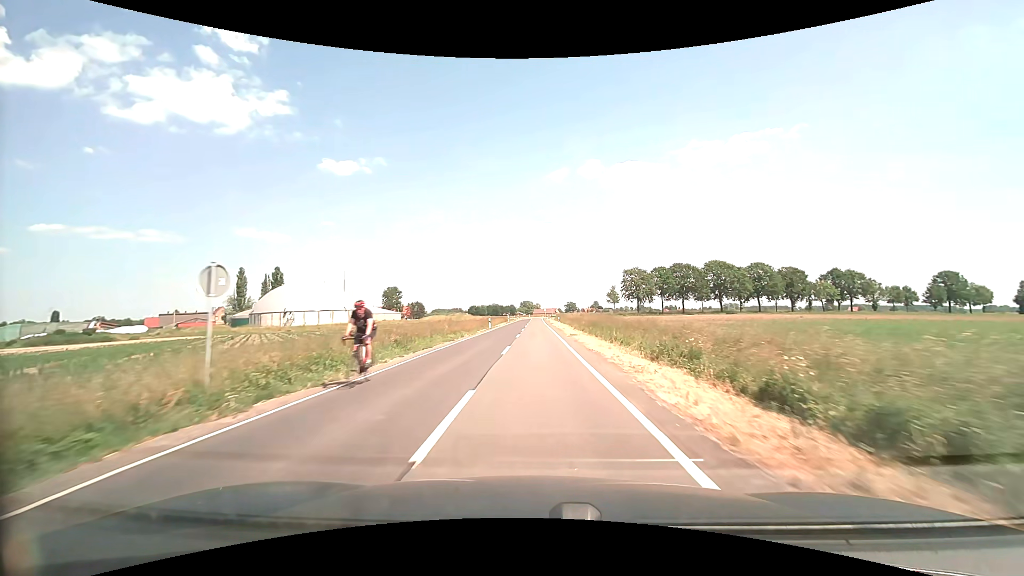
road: secondary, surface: asphalt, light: Day
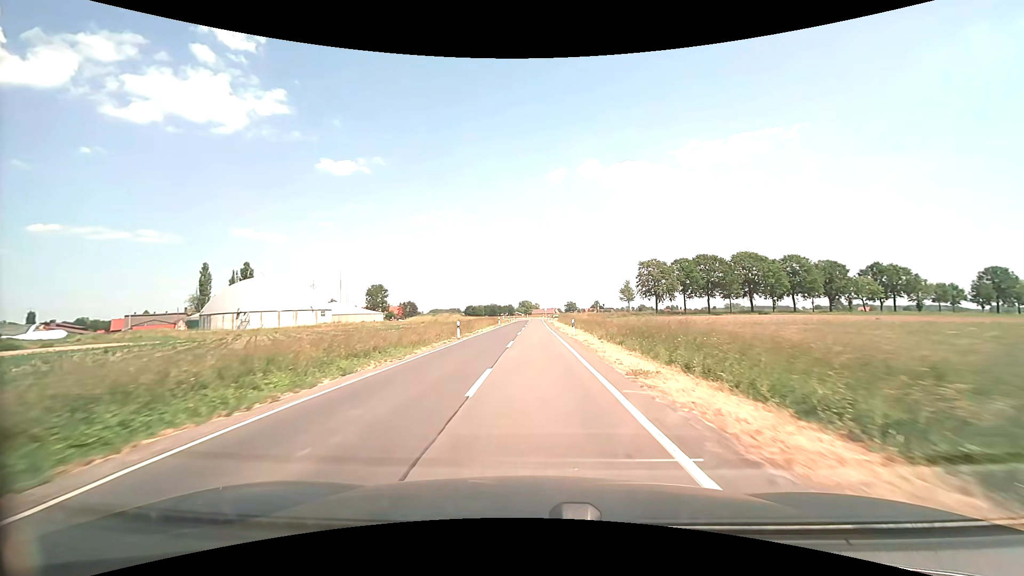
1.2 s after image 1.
(0.0, +20.7) m; 0°
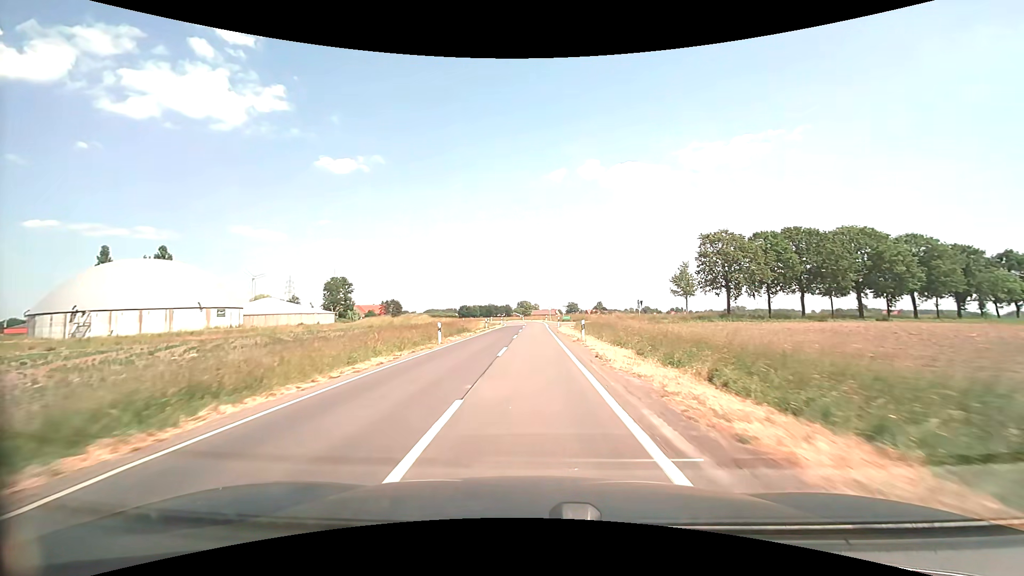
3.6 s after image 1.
(+0.1, +40.5) m; 0°
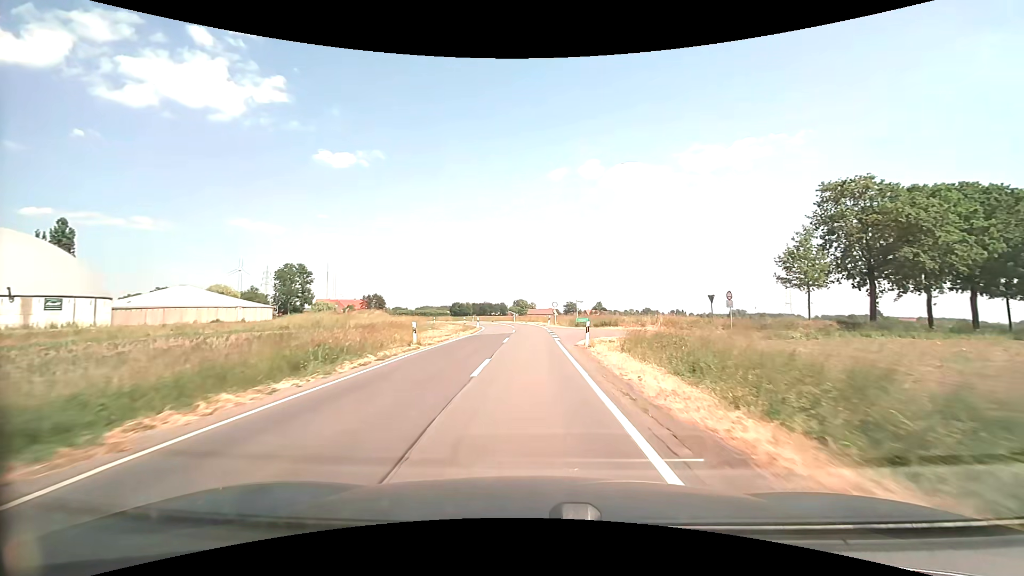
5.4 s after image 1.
(0.0, +29.3) m; 0°
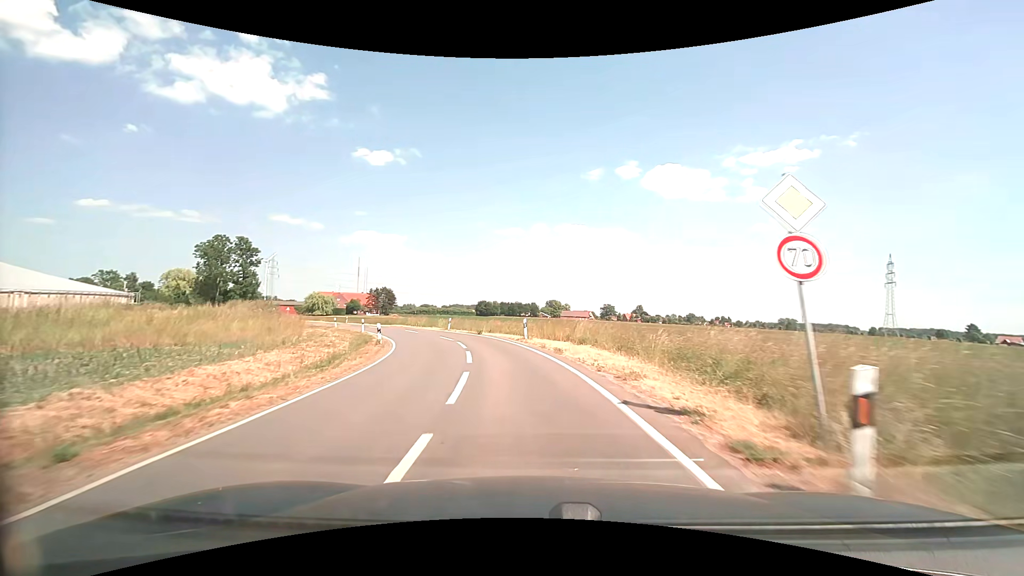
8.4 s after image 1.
(-0.6, +44.7) m; -3°
(0, +10) (-2, +20) (-4, +30) (-8, +39) (-12, +48) (-18, +56) (-24, +64) (-30, +72) (-35, +80) (-41, +88) m
